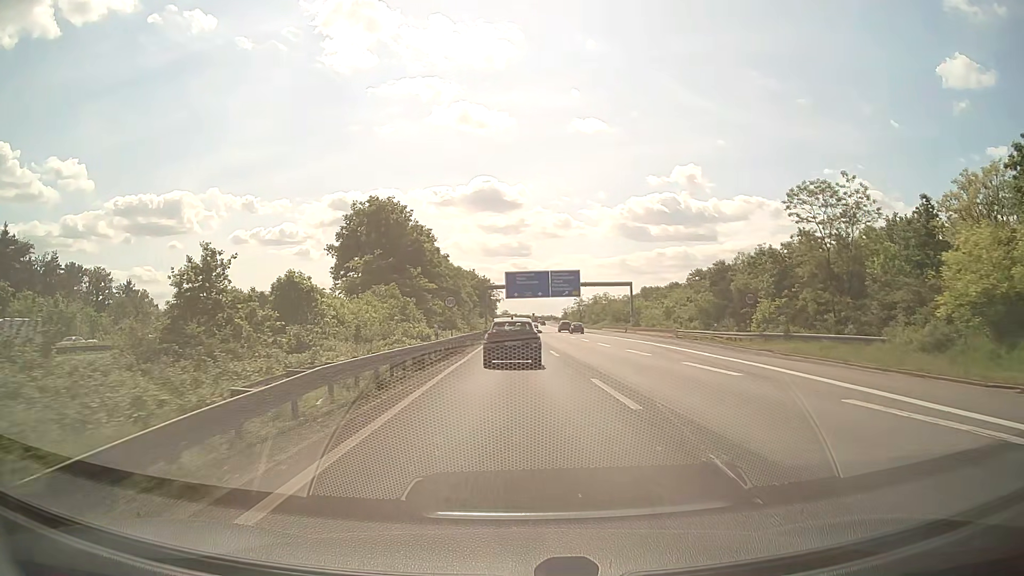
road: motorway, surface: asphalt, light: Day
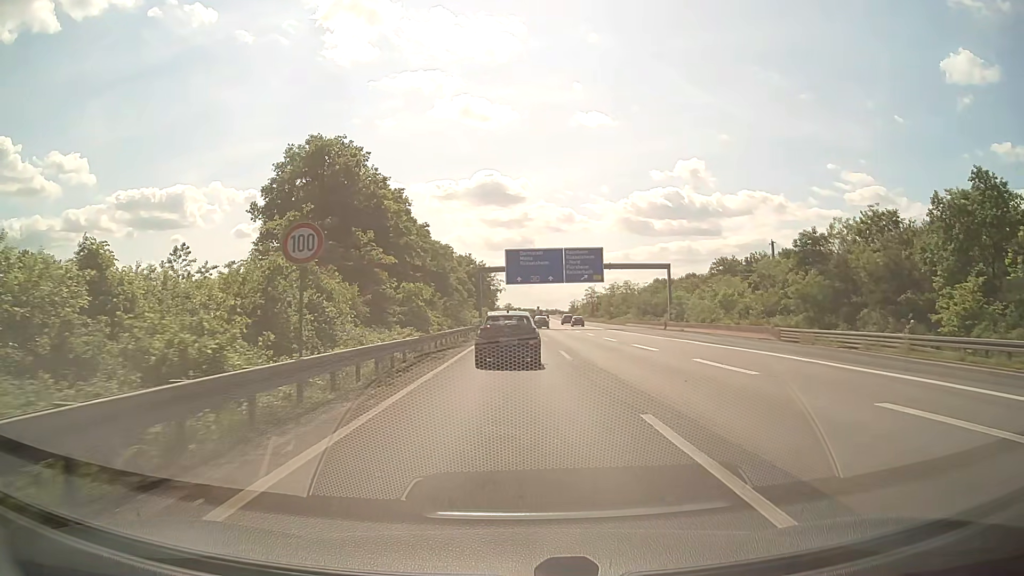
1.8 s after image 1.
(0.0, +25.3) m; 0°
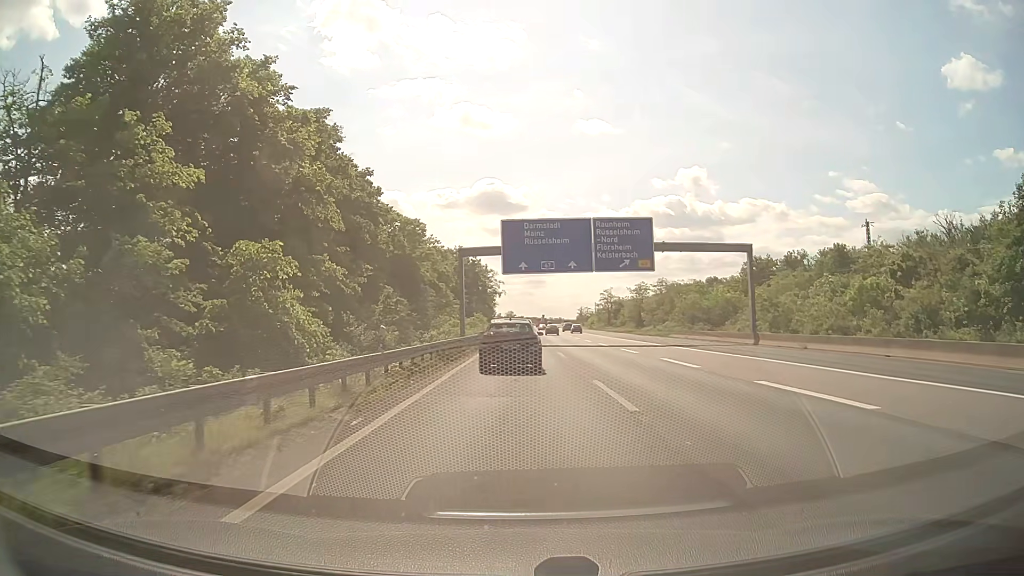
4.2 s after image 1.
(-0.1, +29.5) m; 0°
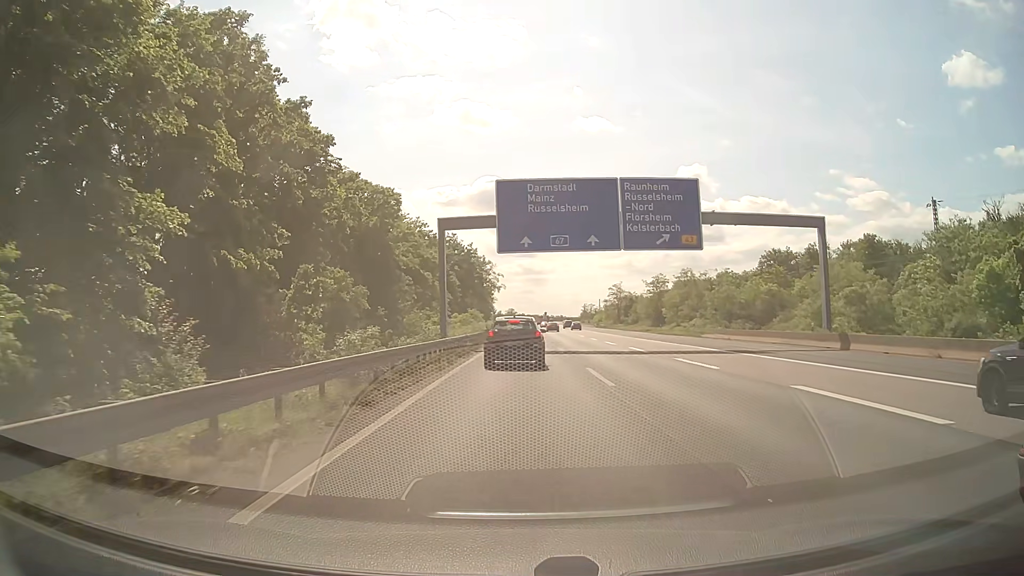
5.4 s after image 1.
(0.0, +13.9) m; 0°
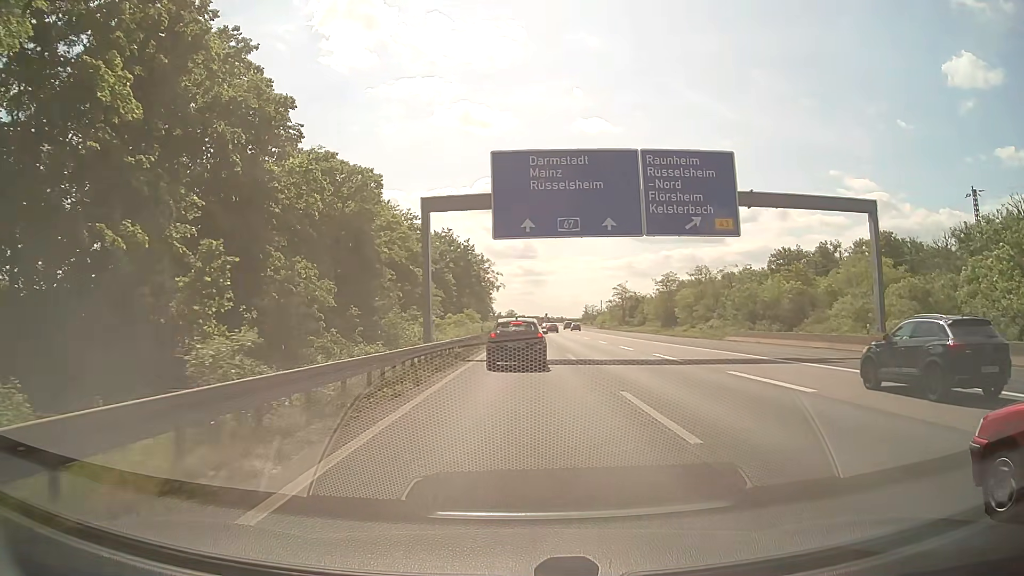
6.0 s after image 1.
(0.0, +6.9) m; +1°
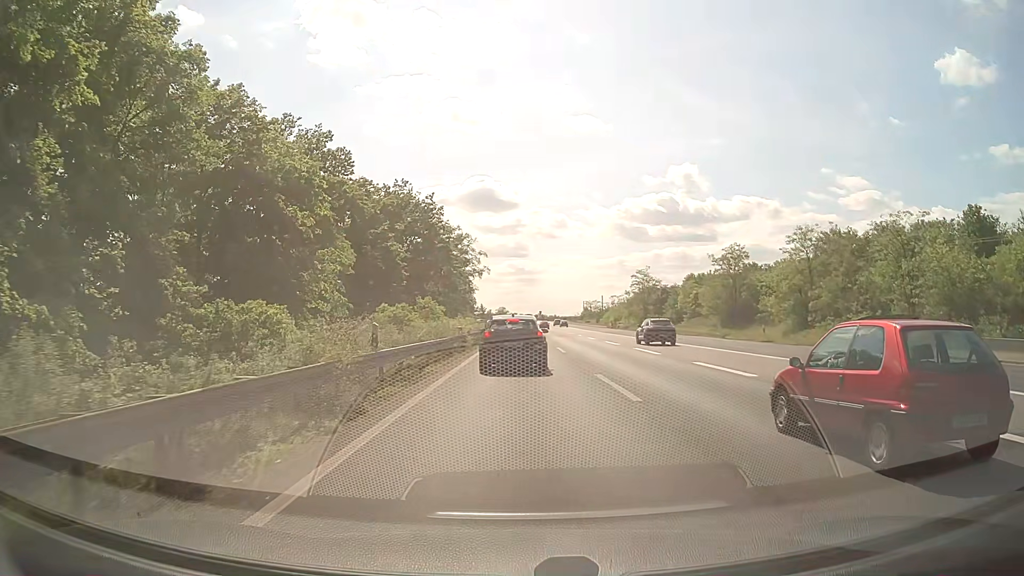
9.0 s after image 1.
(-0.1, +32.2) m; +1°
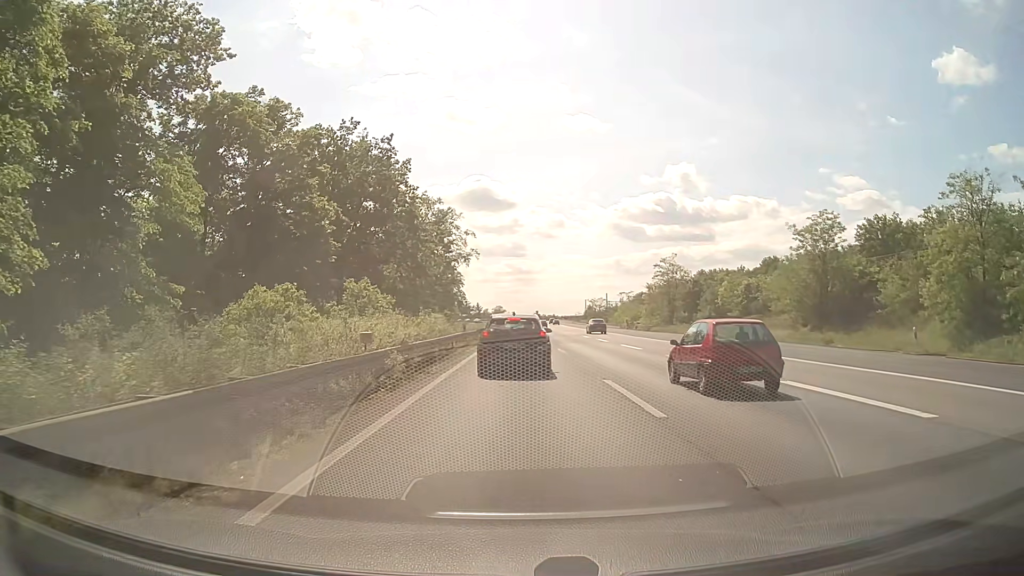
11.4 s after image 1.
(-0.2, +19.9) m; -1°
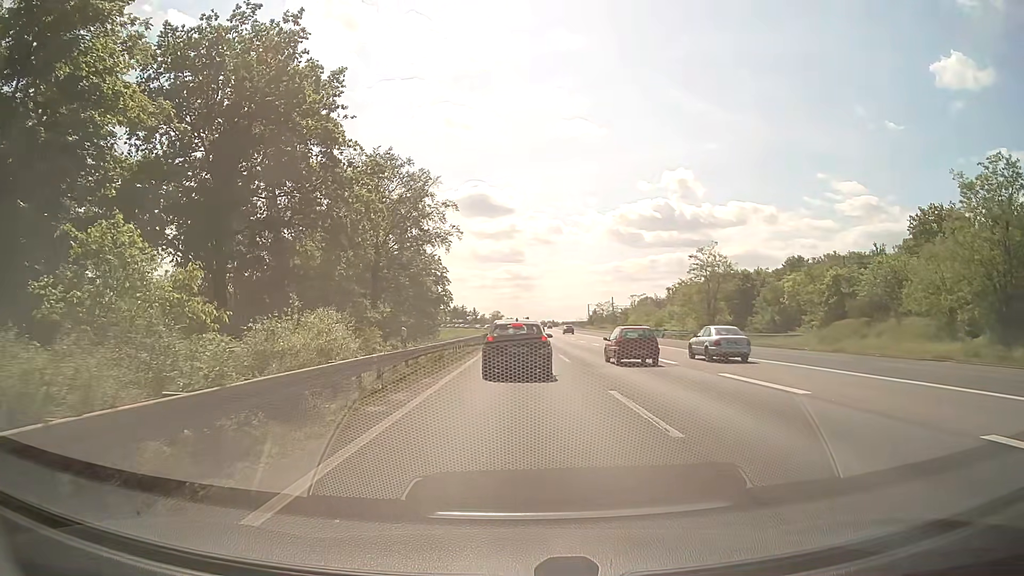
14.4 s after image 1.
(+0.2, +19.4) m; +1°
